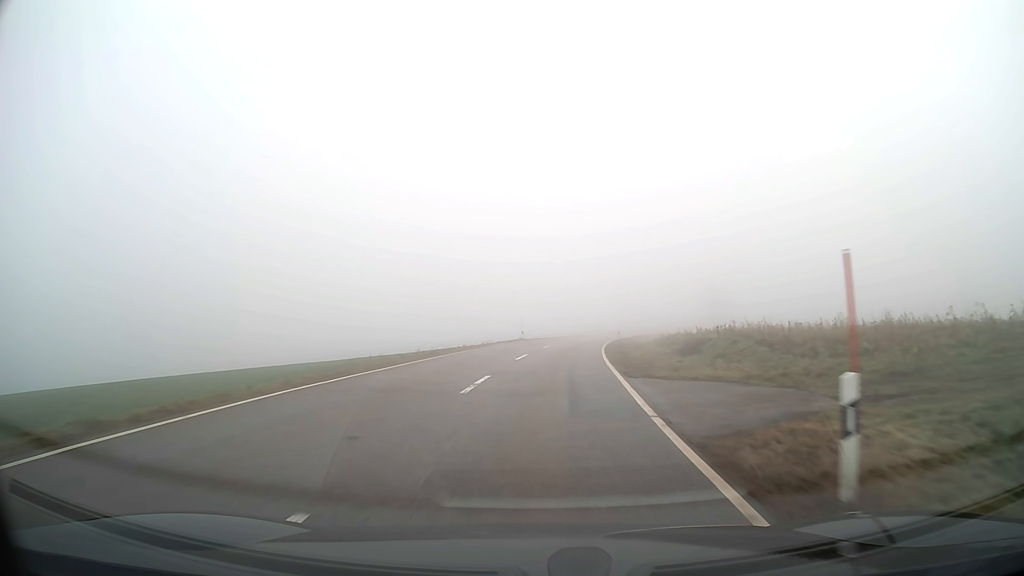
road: tertiary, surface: asphalt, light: Day
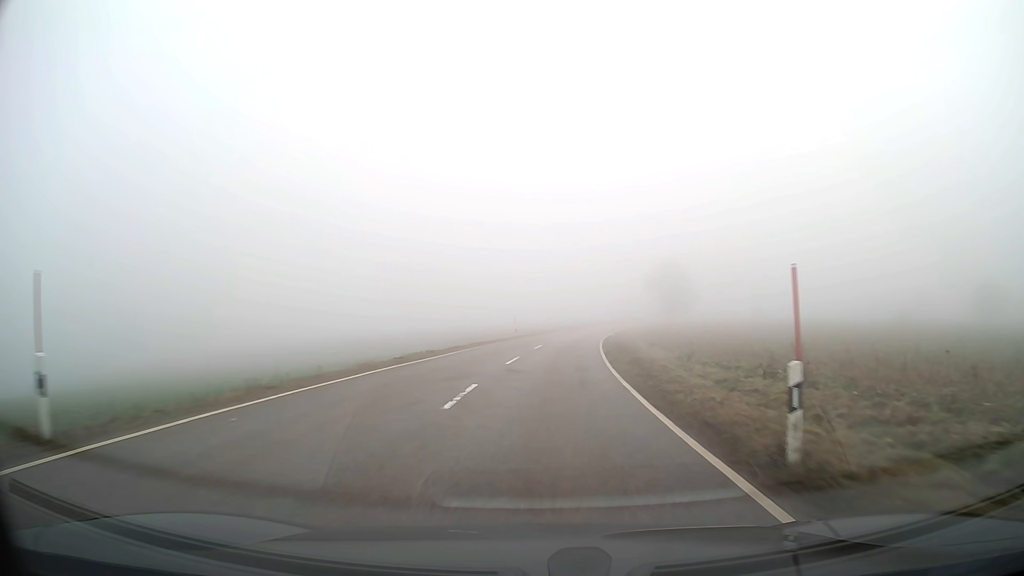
(+3.5, +48.3) m; +8°
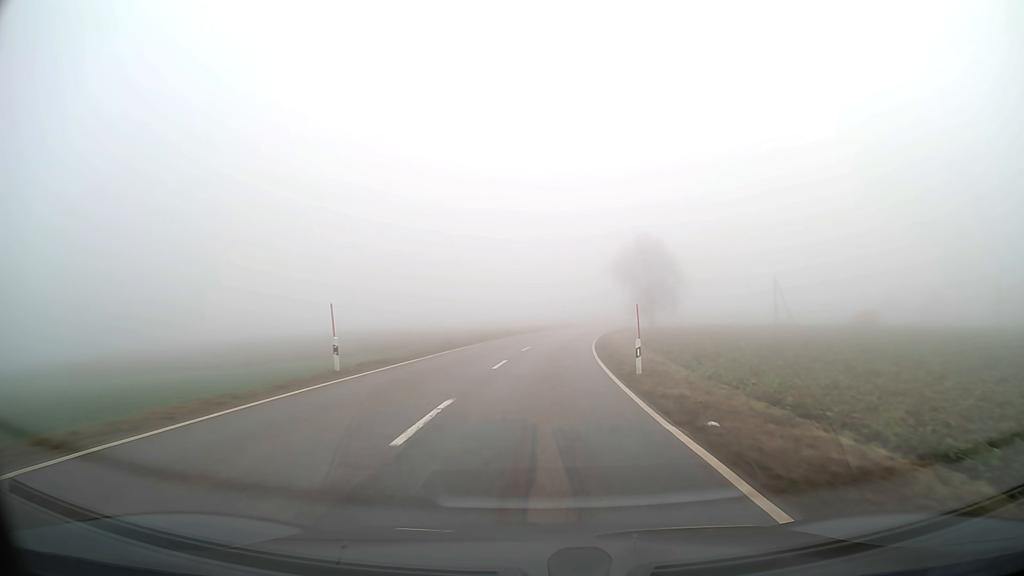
(+1.9, +37.3) m; +6°
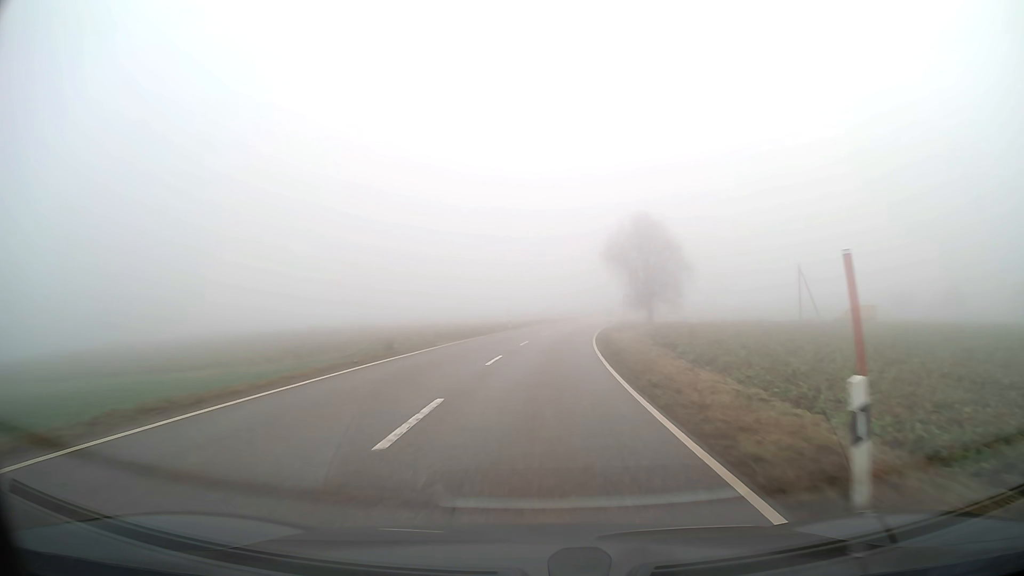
(+0.2, +12.6) m; +2°
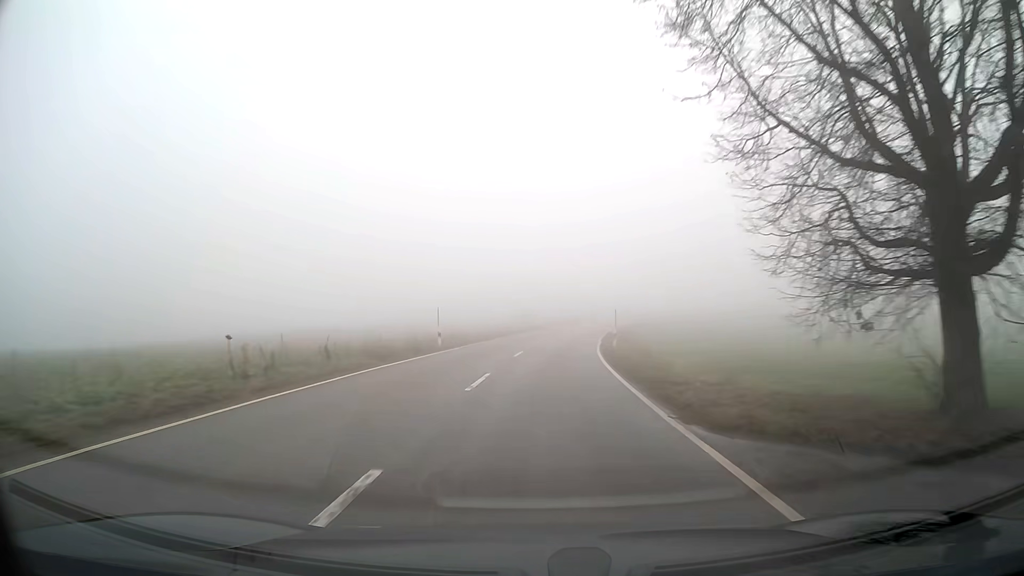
(+4.9, +63.5) m; +9°
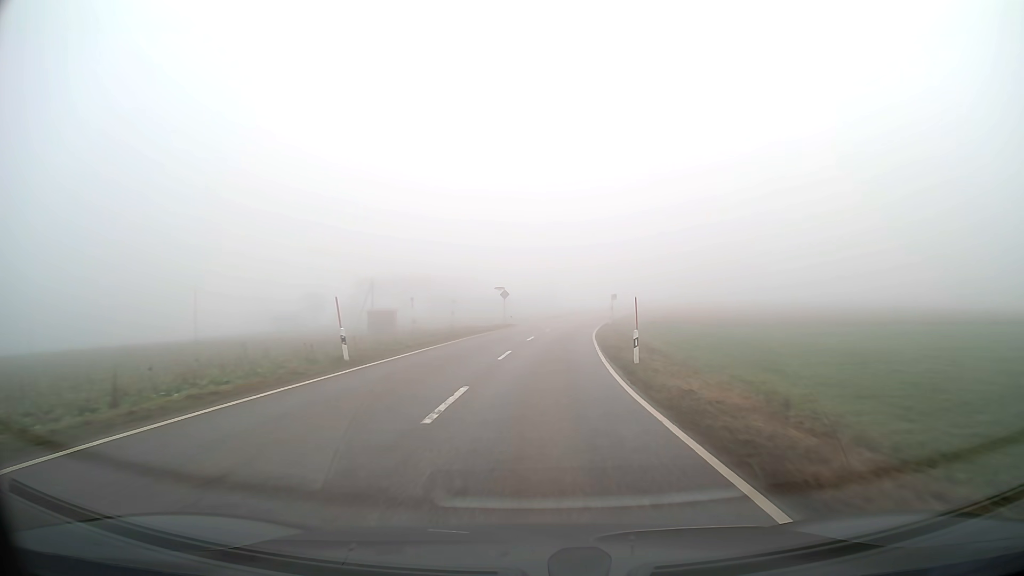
(+3.5, +51.2) m; +8°
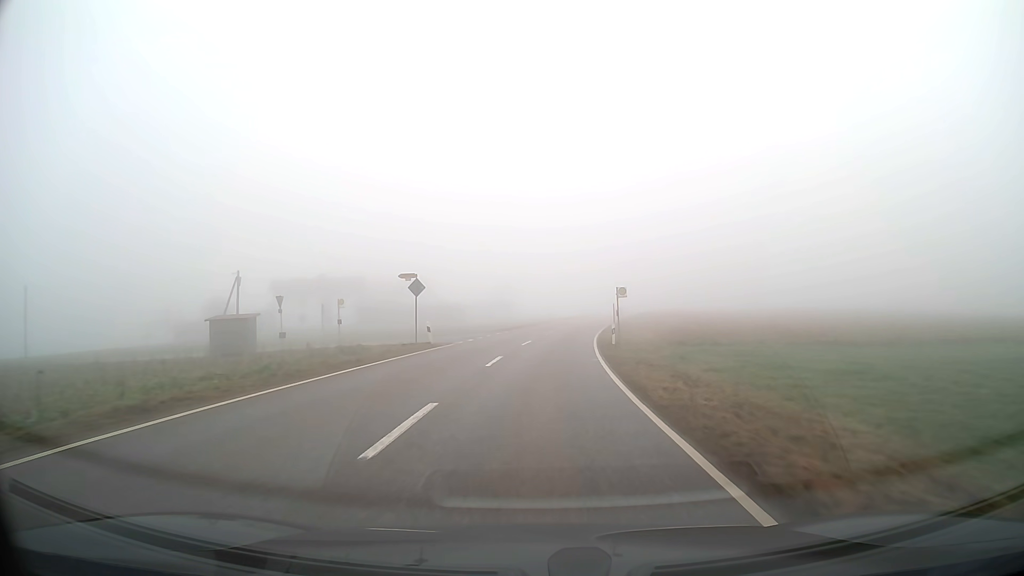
(+0.8, +25.4) m; +4°
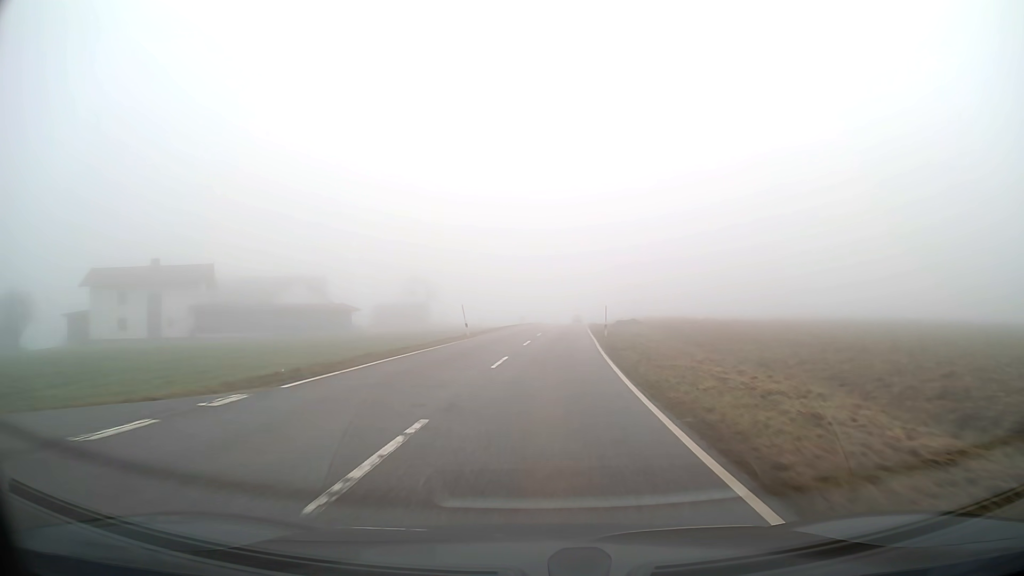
(+1.8, +36.8) m; +6°
